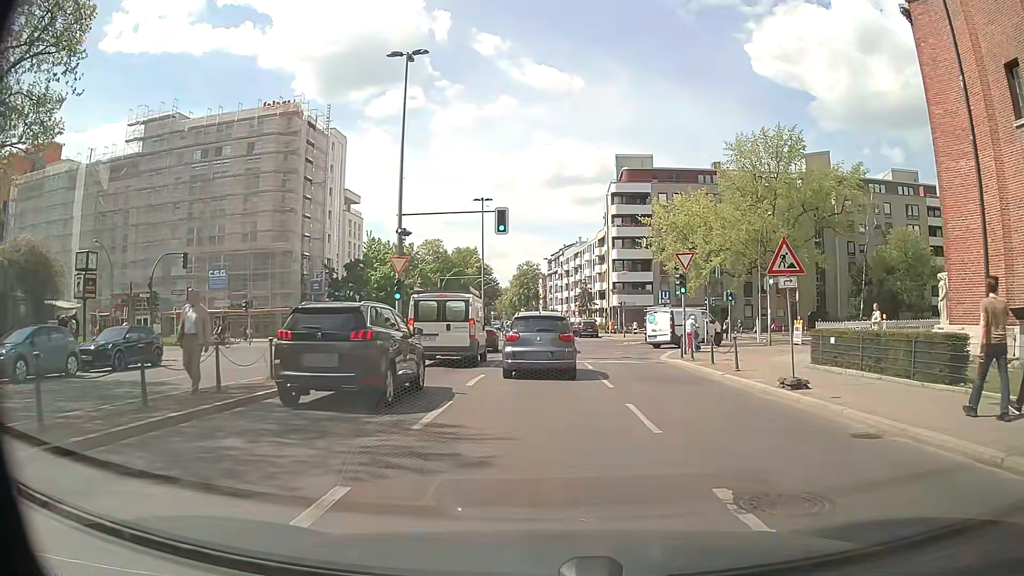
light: Day
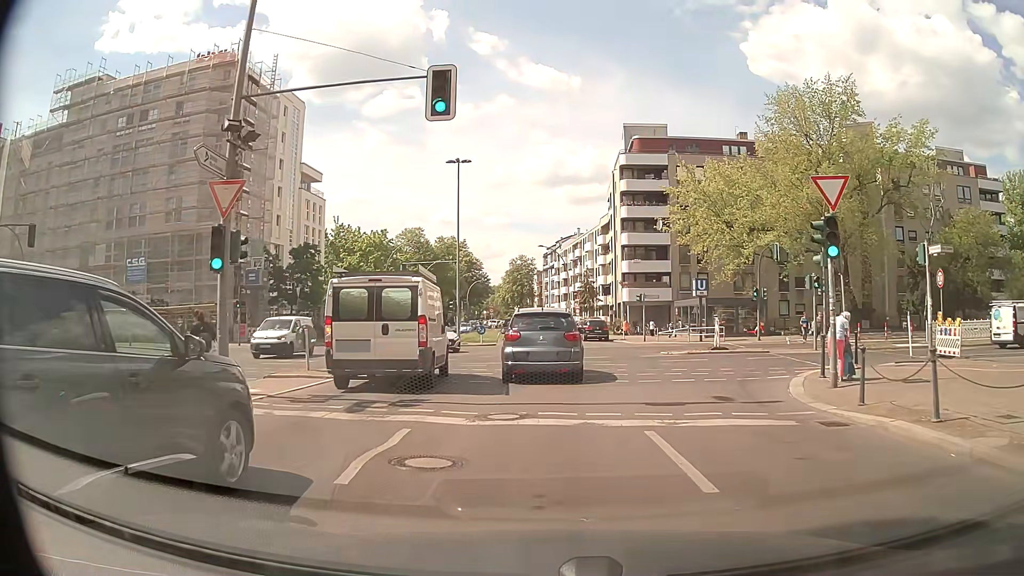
(+0.6, +14.9) m; +2°
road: tertiary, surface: asphalt
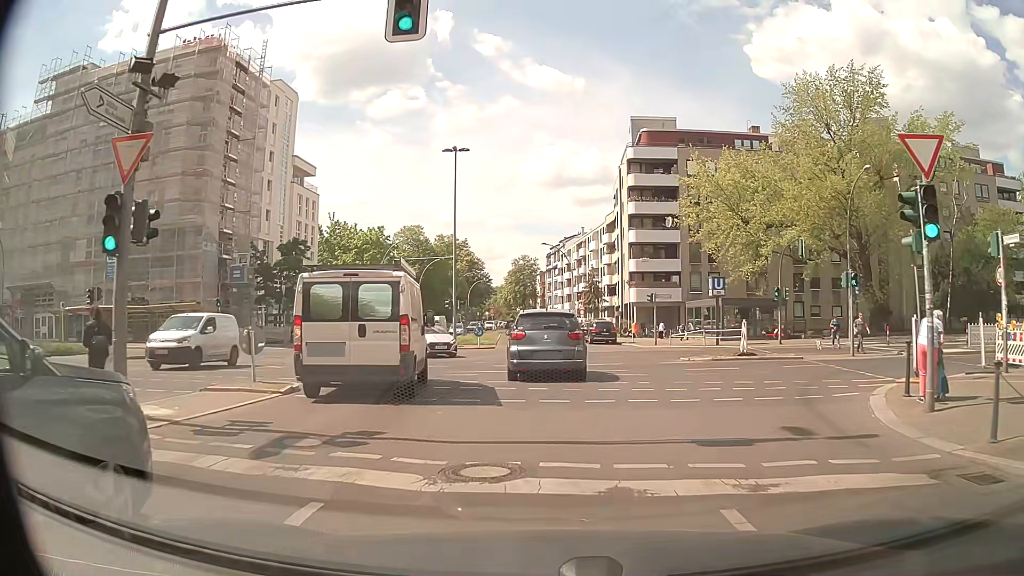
(0.0, +3.6) m; 0°
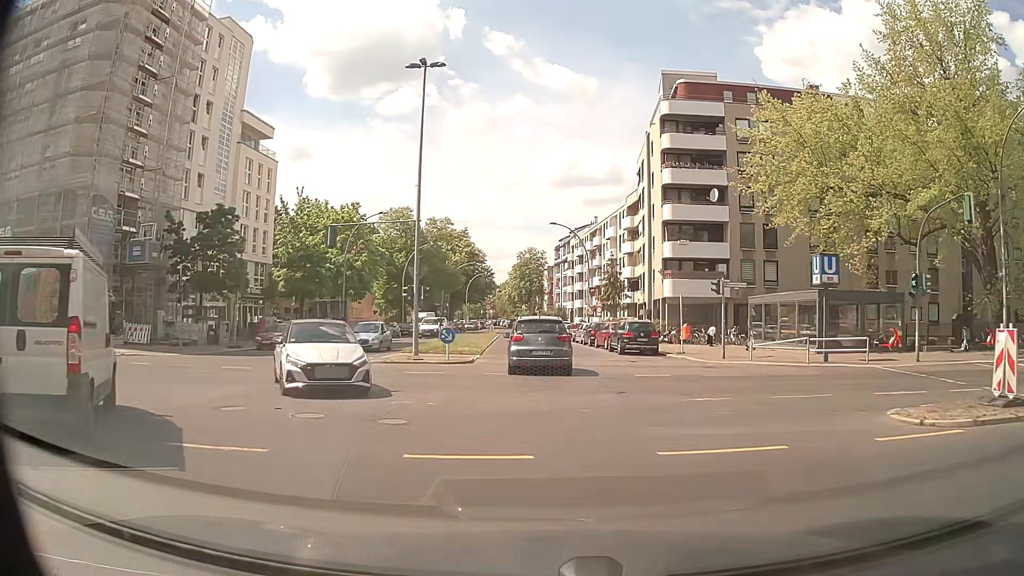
(-0.1, +15.4) m; 0°
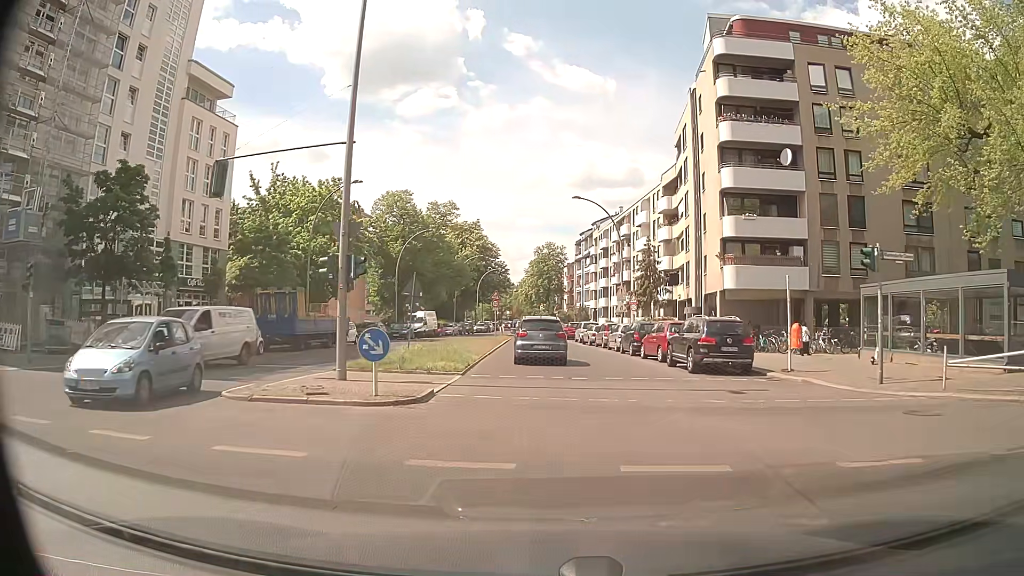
(-0.2, +12.8) m; -2°
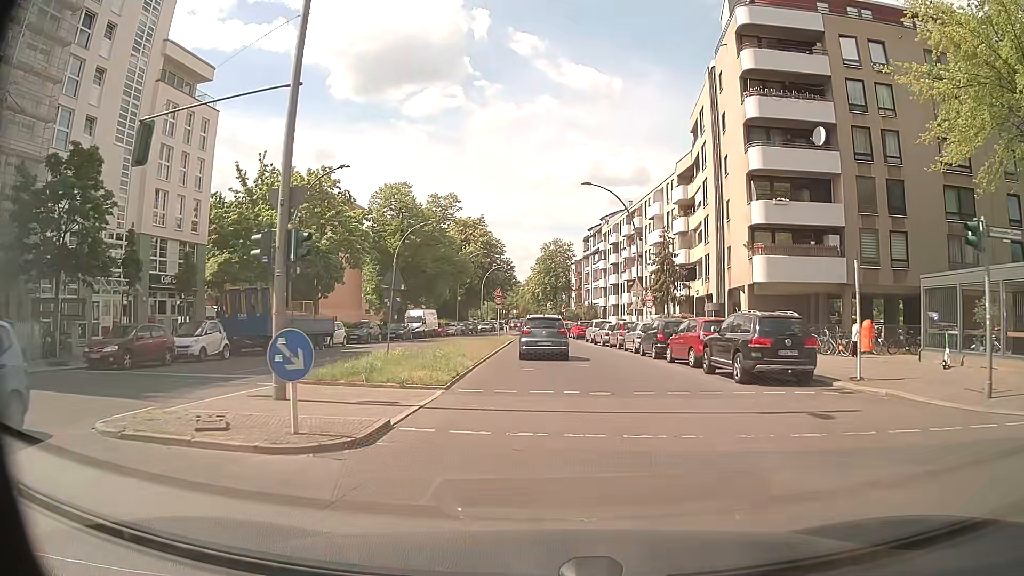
(0.0, +4.4) m; 0°
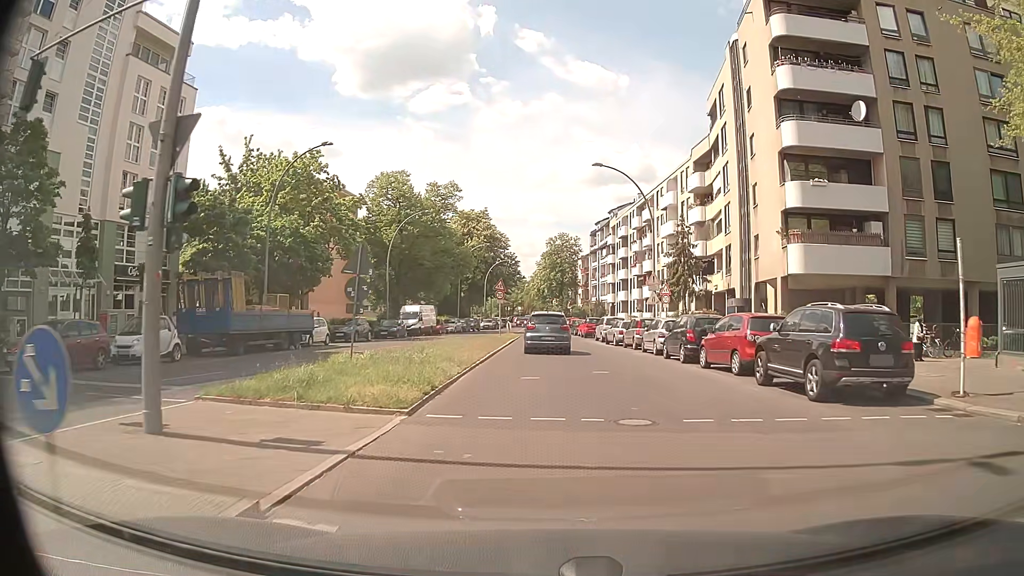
(0.0, +4.4) m; 0°
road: residential
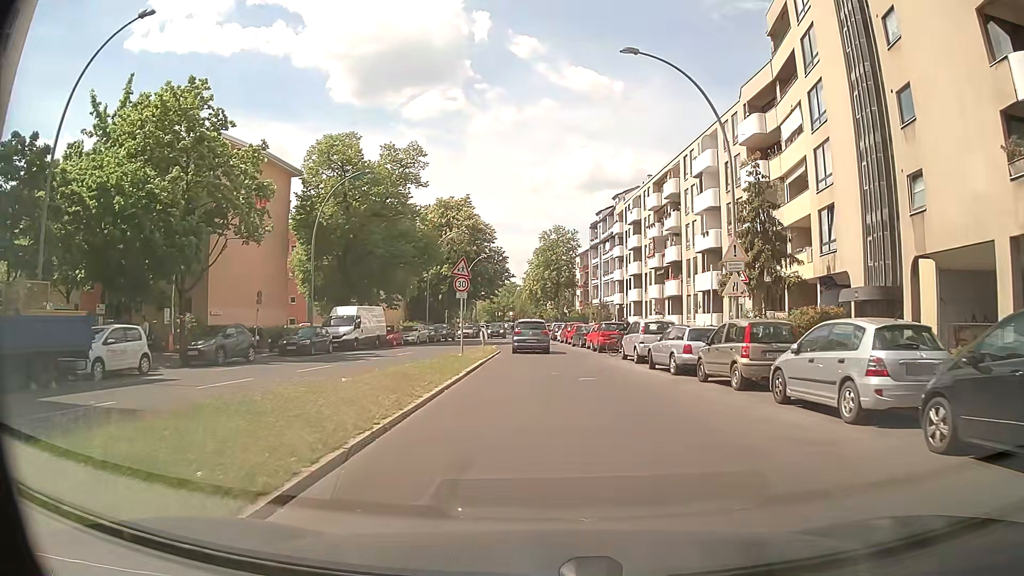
(-0.2, +17.8) m; 0°
(0, +10) (0, +20) (0, +30) (0, +40) (-1, +50) (-1, +60) (-2, +70) (-2, +80) (-3, +90) (-3, +100) m
